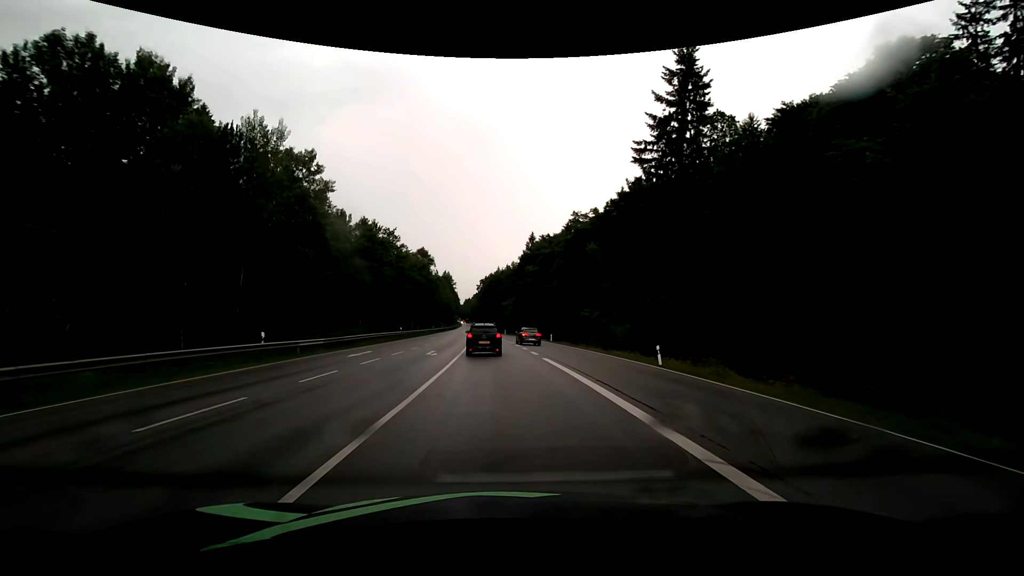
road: secondary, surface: asphalt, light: Day
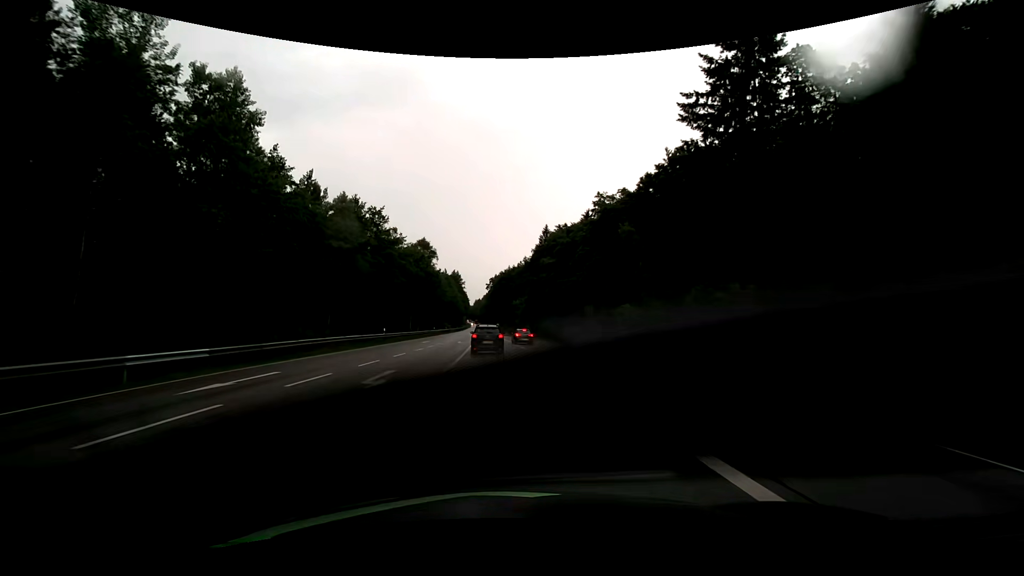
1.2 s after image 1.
(-0.2, +13.2) m; -1°
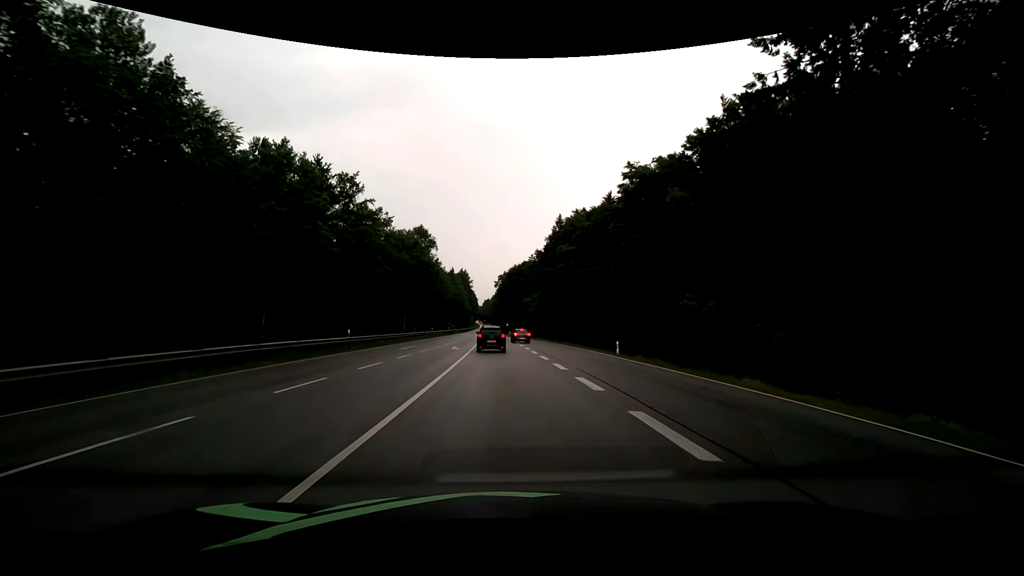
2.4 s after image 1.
(-0.1, +13.2) m; -1°
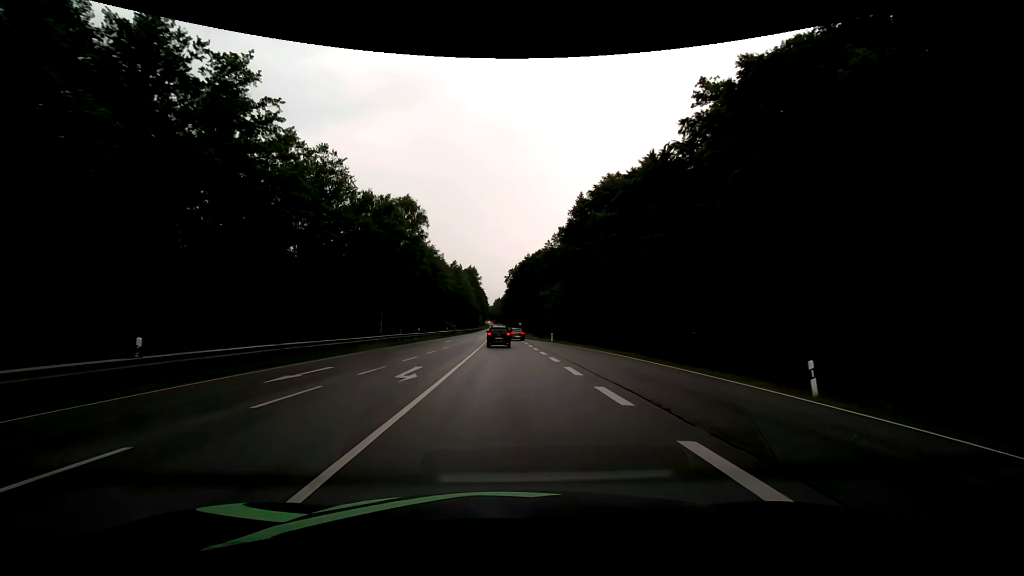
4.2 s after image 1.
(-0.3, +20.1) m; -2°
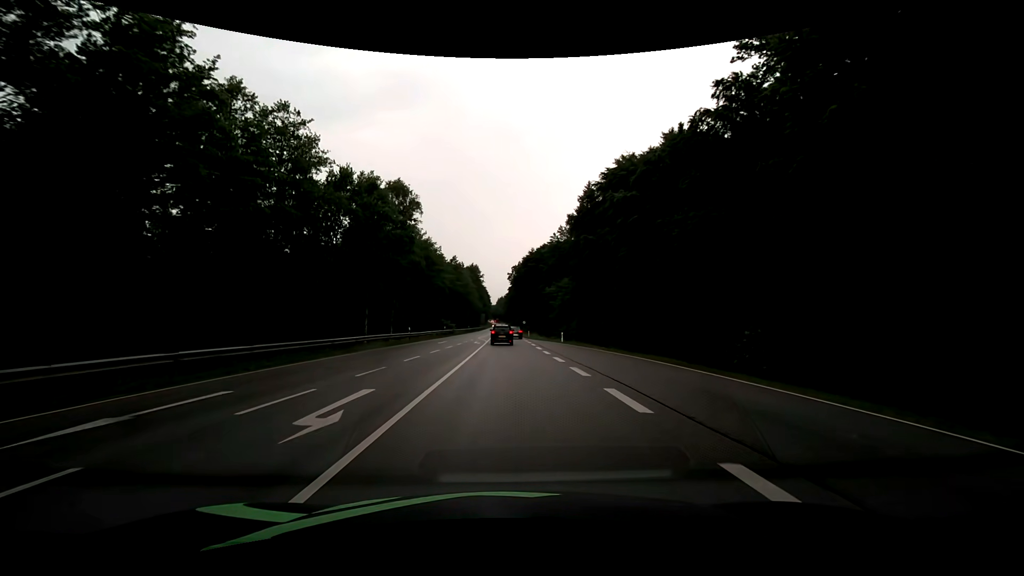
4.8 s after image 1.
(0.0, +7.0) m; 0°
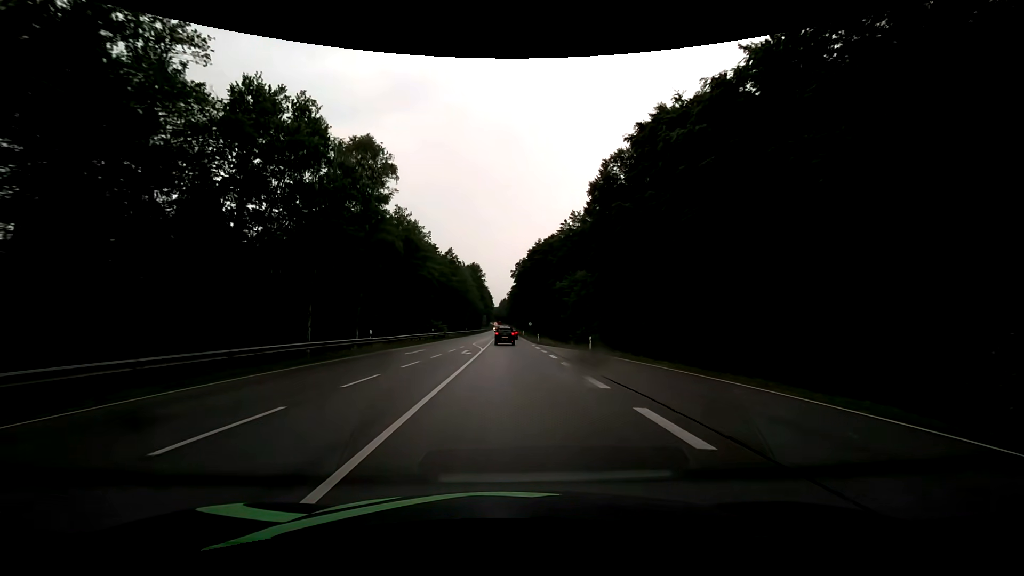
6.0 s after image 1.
(0.0, +14.4) m; 0°
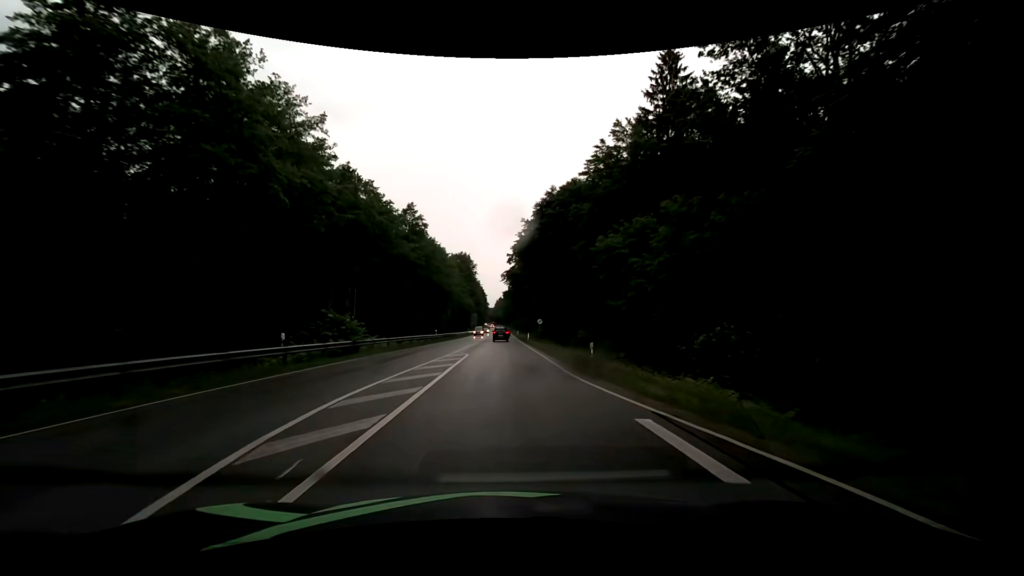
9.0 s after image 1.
(0.0, +37.4) m; 0°
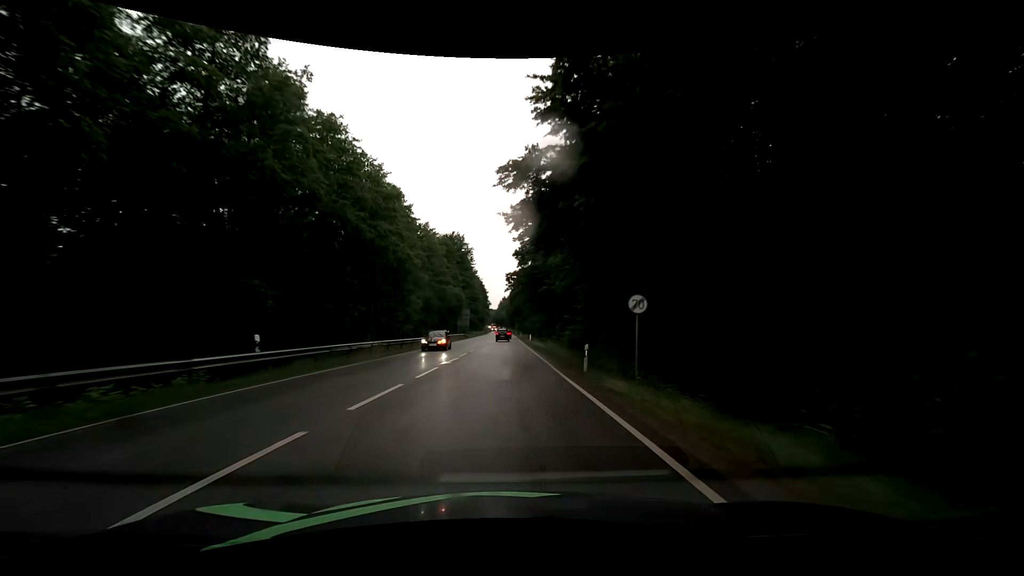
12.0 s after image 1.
(-0.2, +43.4) m; -1°
(0, +10) (0, +20) (0, +30) (0, +40) (0, +50) (0, +60) (0, +70) (0, +80) (0, +90) (0, +100) m
